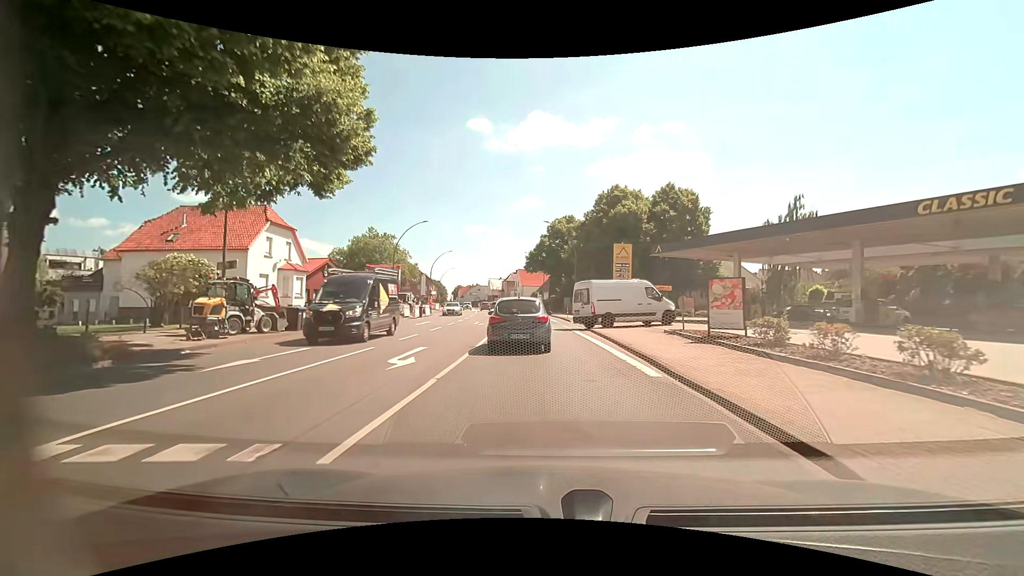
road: primary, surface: asphalt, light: Day
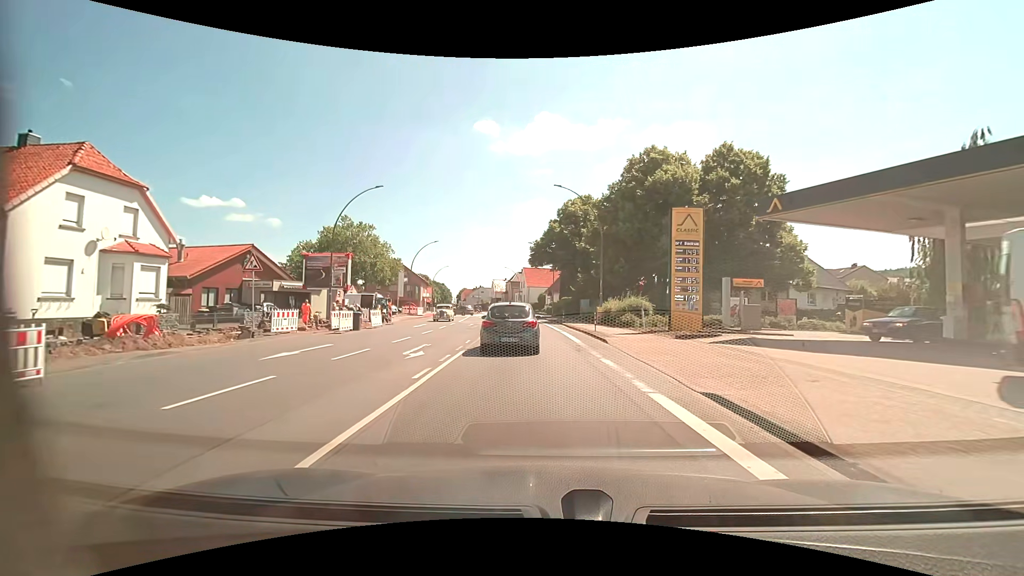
(-0.1, +17.3) m; -1°
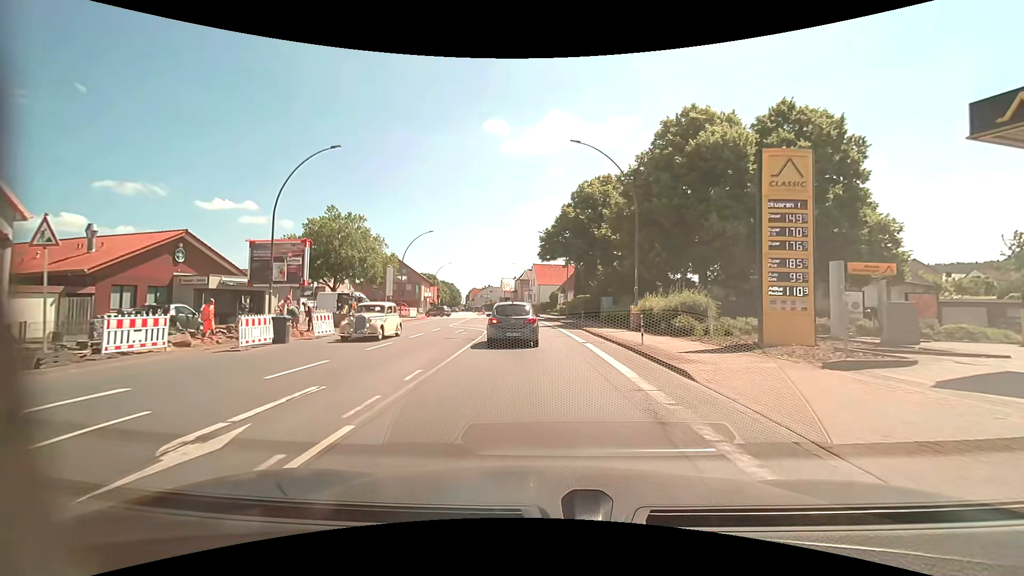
(0.0, +9.5) m; -2°
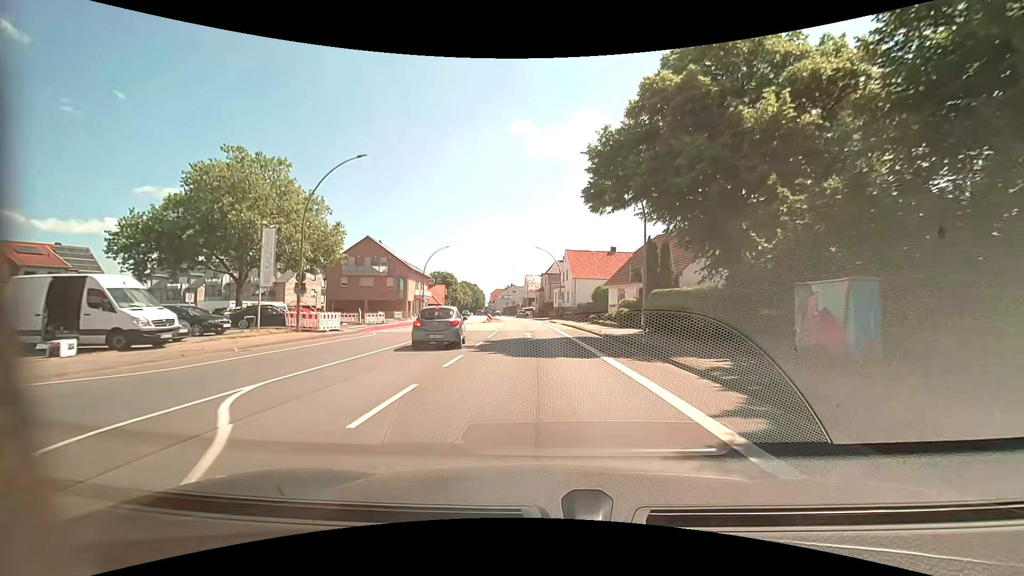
(-0.8, +30.5) m; -3°
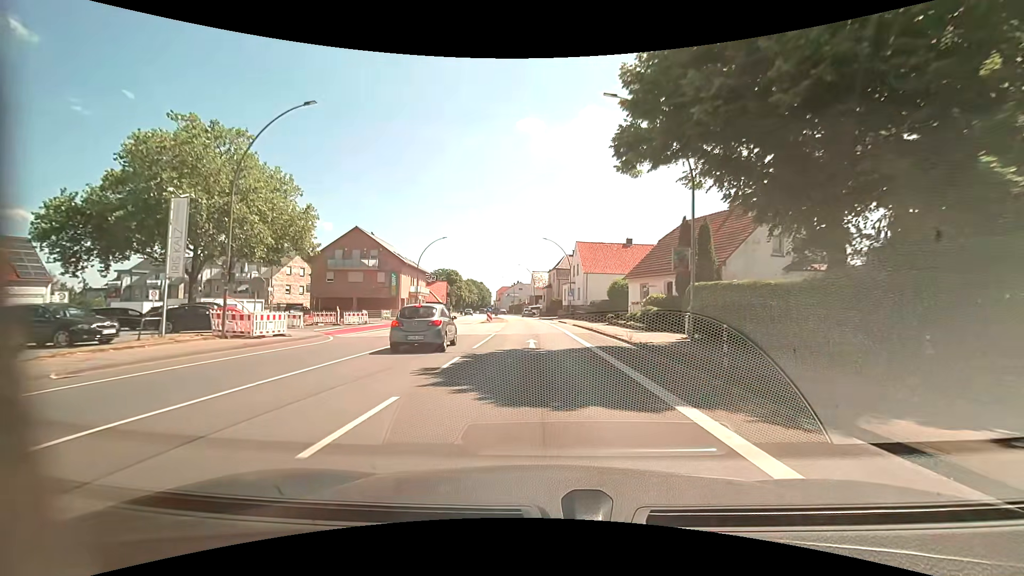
(-0.1, +7.4) m; -1°
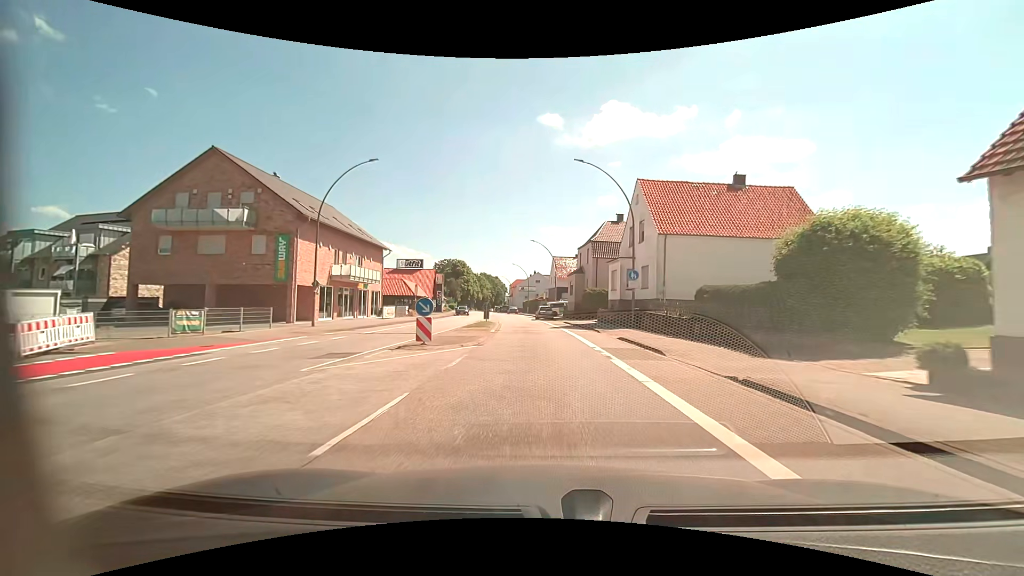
(-0.8, +31.9) m; -2°
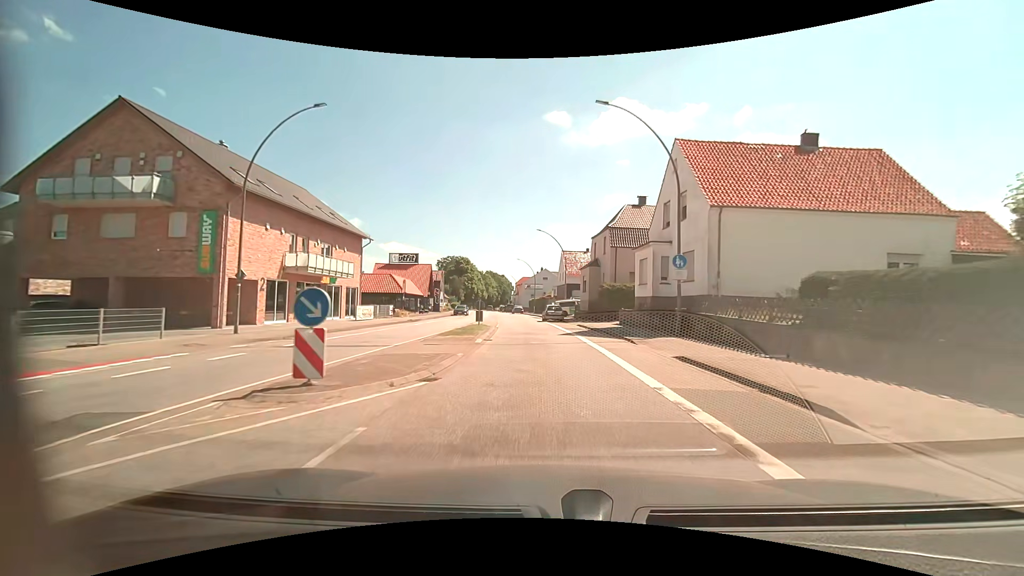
(-0.1, +8.2) m; -1°
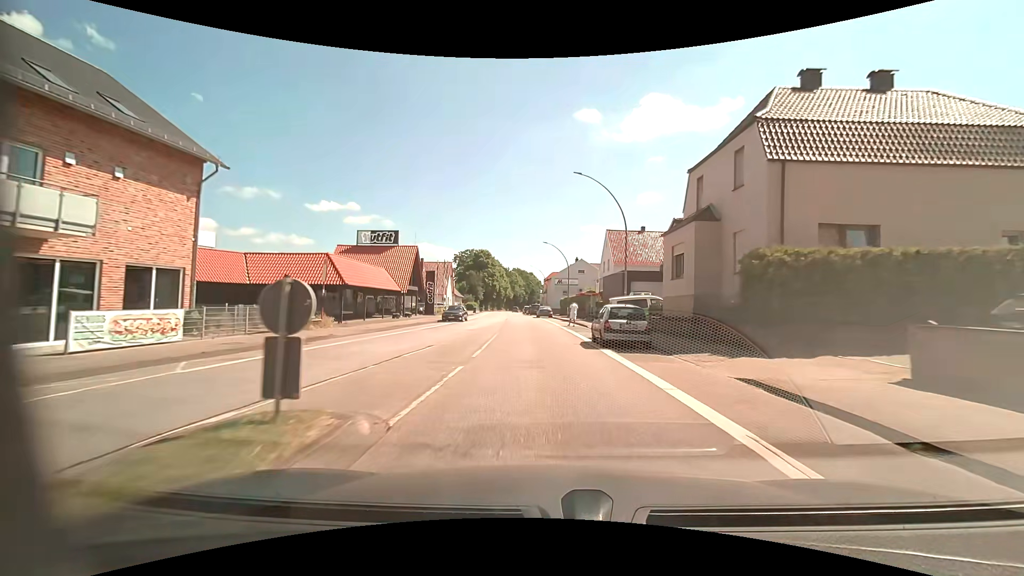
(-0.6, +24.8) m; -3°
(0, +10) (-1, +20) (-1, +30) (-2, +40) (-2, +50) (-3, +60) (-4, +70) (-5, +80) (-6, +90) (-7, +100) m
